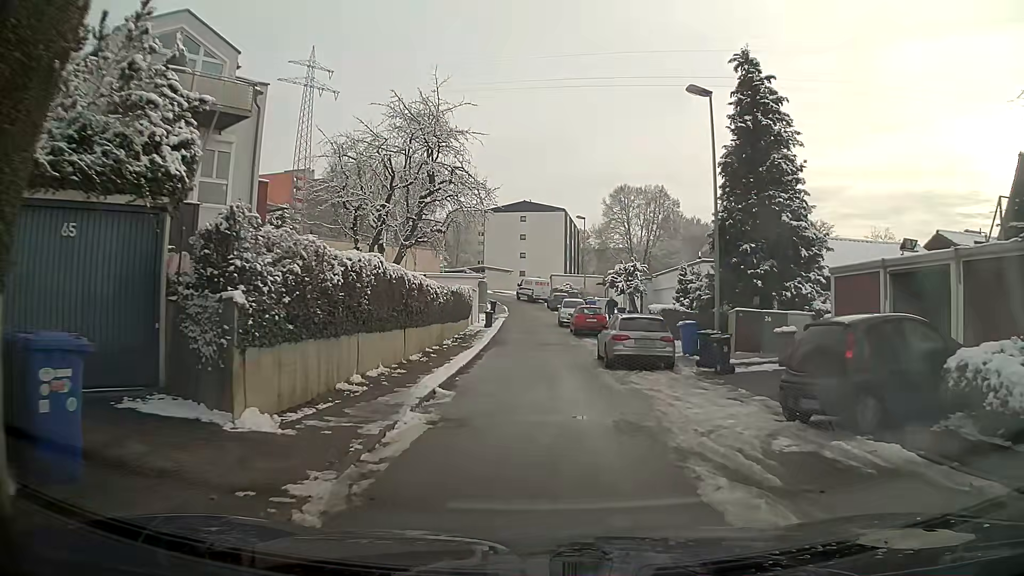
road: residential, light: Day
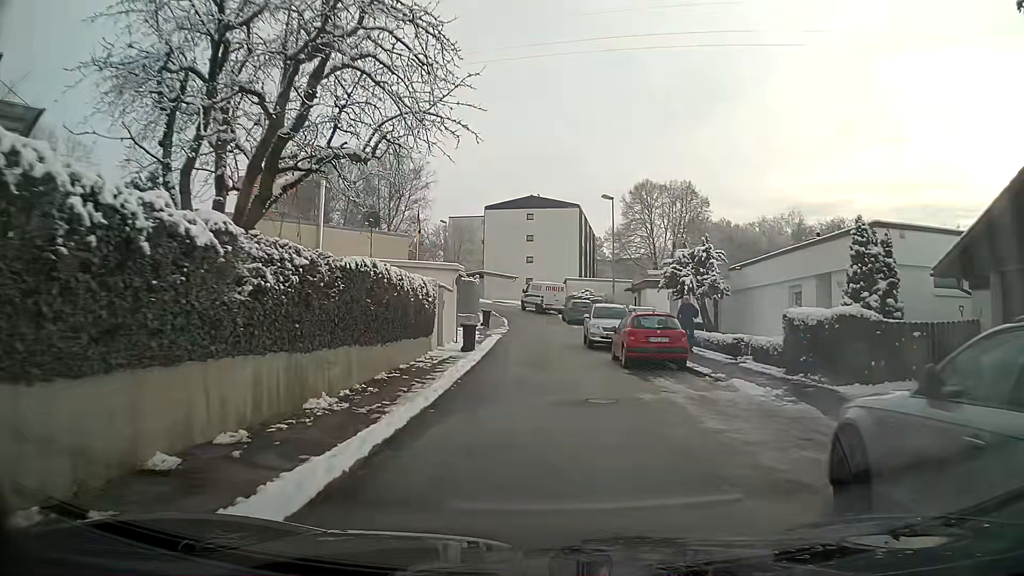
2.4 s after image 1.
(0.0, +16.0) m; 0°
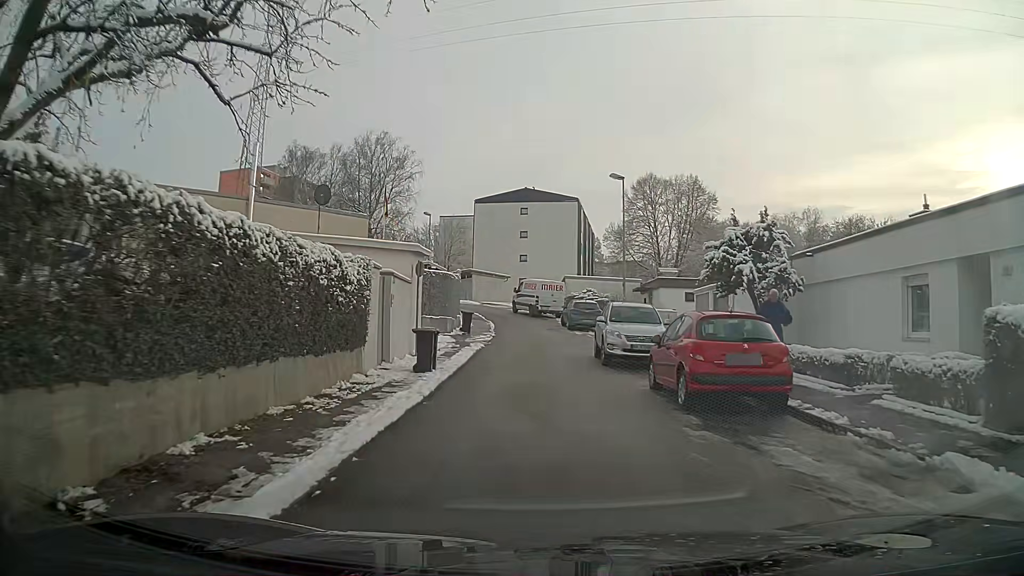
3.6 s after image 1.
(0.0, +7.7) m; 0°
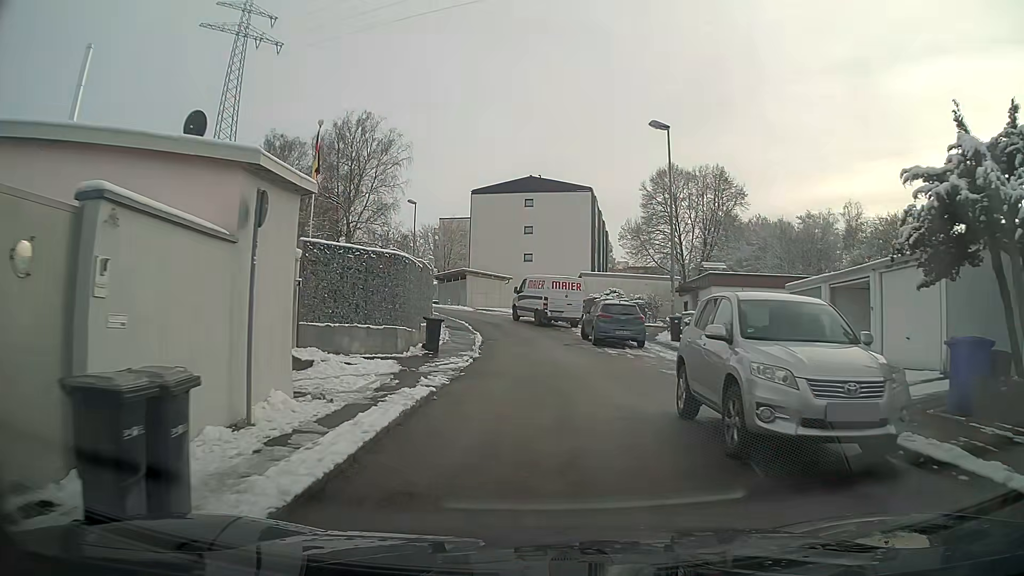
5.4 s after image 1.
(-0.1, +11.4) m; -1°
